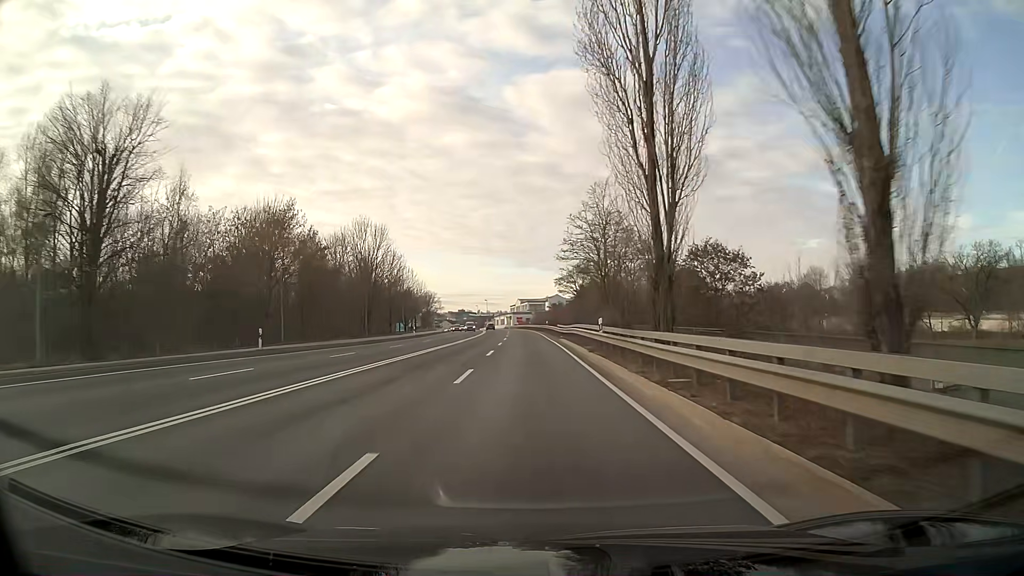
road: primary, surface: asphalt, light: Day
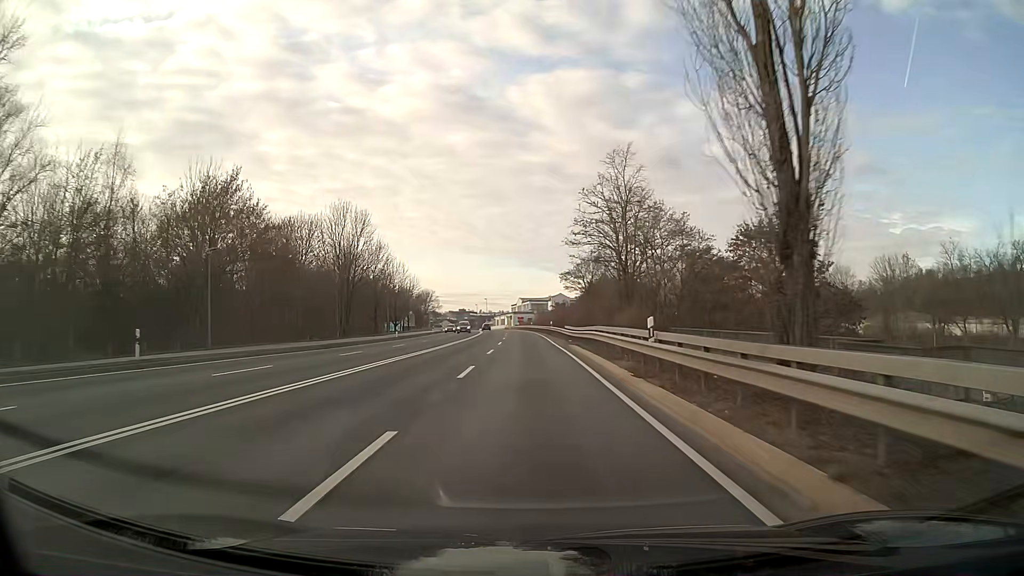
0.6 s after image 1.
(0.0, +10.7) m; 0°
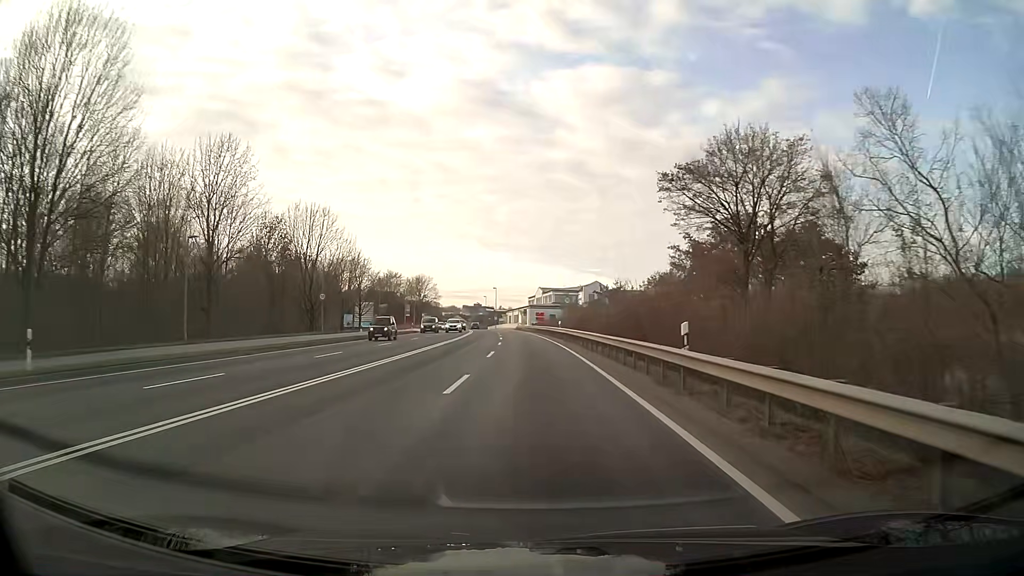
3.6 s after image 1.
(-0.6, +51.8) m; -2°
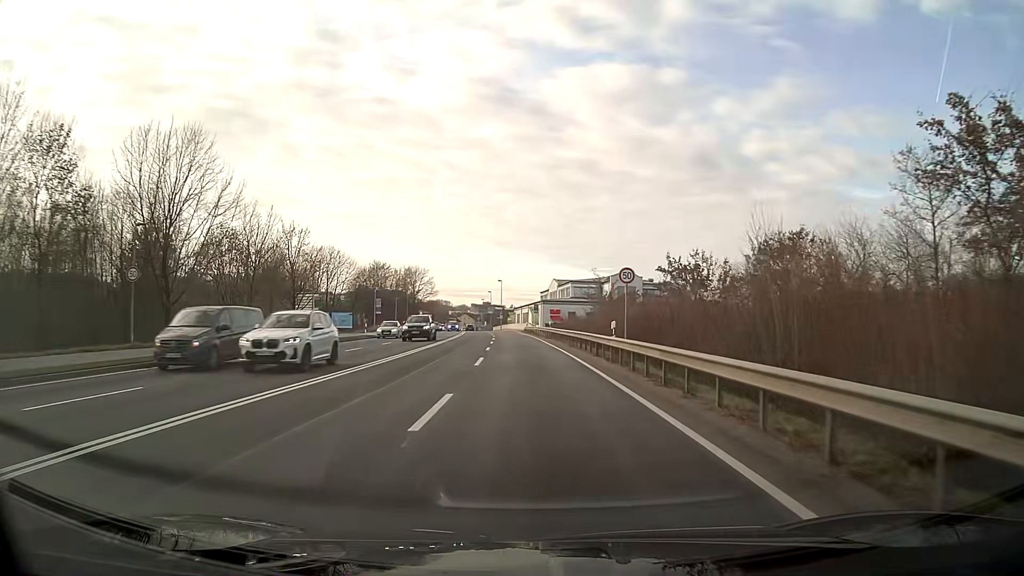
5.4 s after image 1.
(-0.2, +28.2) m; -1°
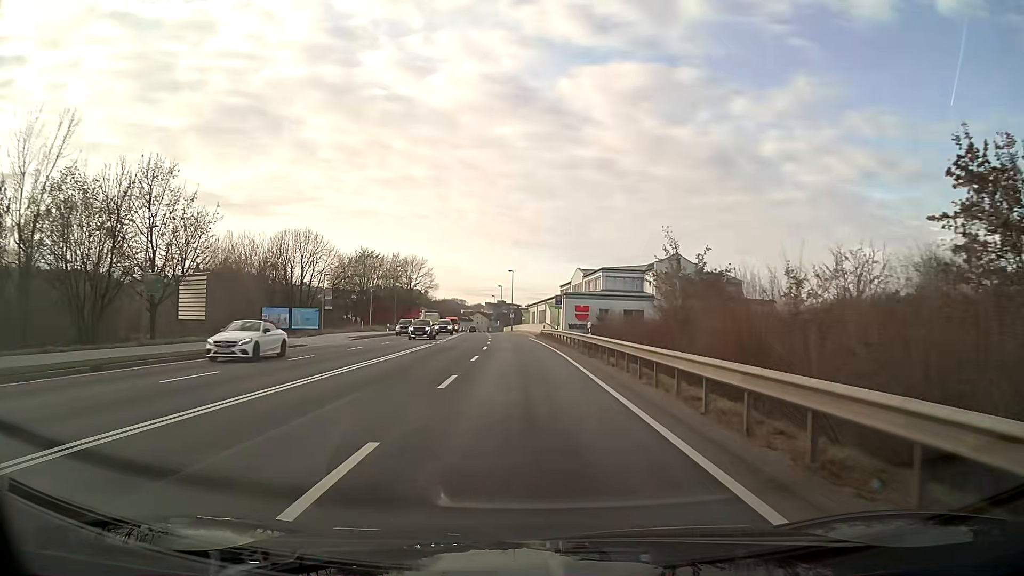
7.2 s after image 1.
(-0.3, +25.9) m; -1°
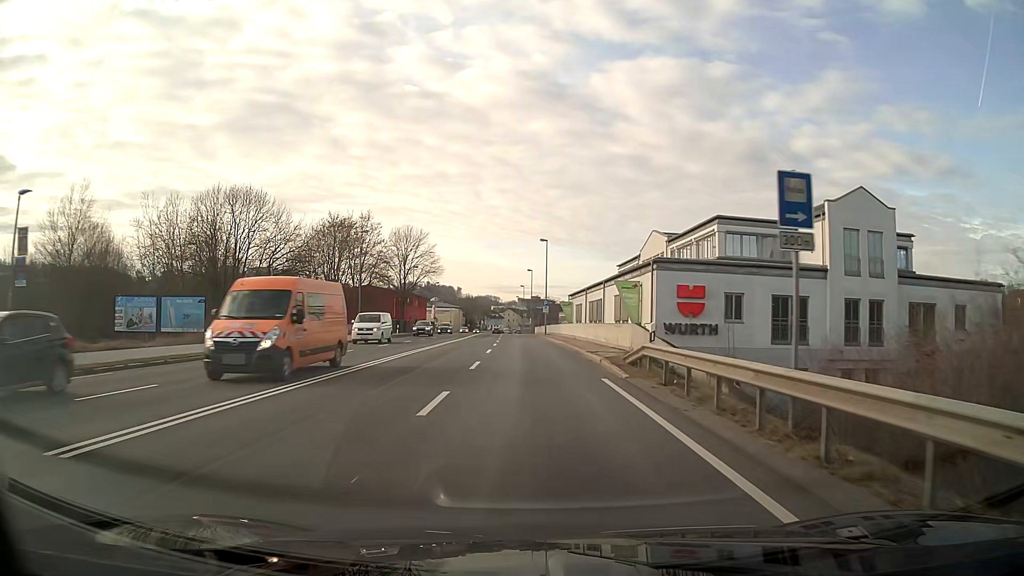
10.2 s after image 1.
(-1.0, +39.9) m; -3°
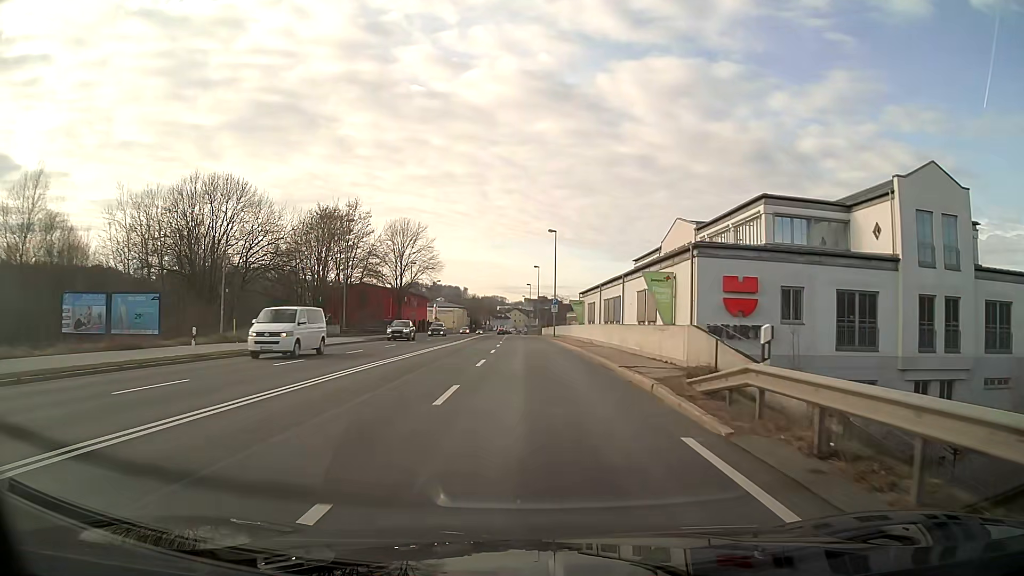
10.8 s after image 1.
(0.0, +7.8) m; -1°
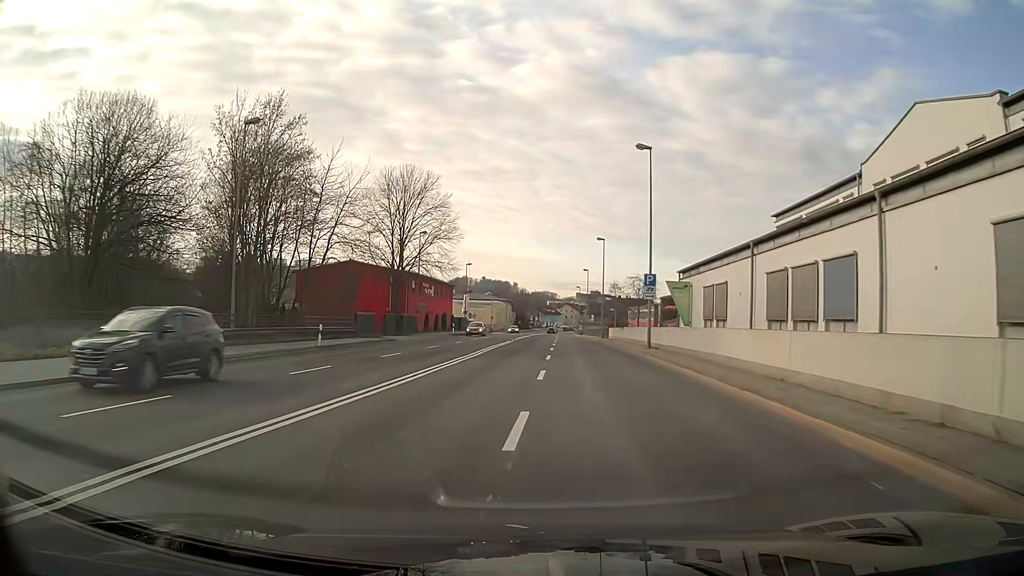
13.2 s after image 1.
(-1.1, +30.8) m; -4°
(0, +10) (0, +20) (0, +30) (0, +40) (0, +50) (+1, +60) (+1, +70) (+2, +80) (+2, +90) (+3, +100) m
